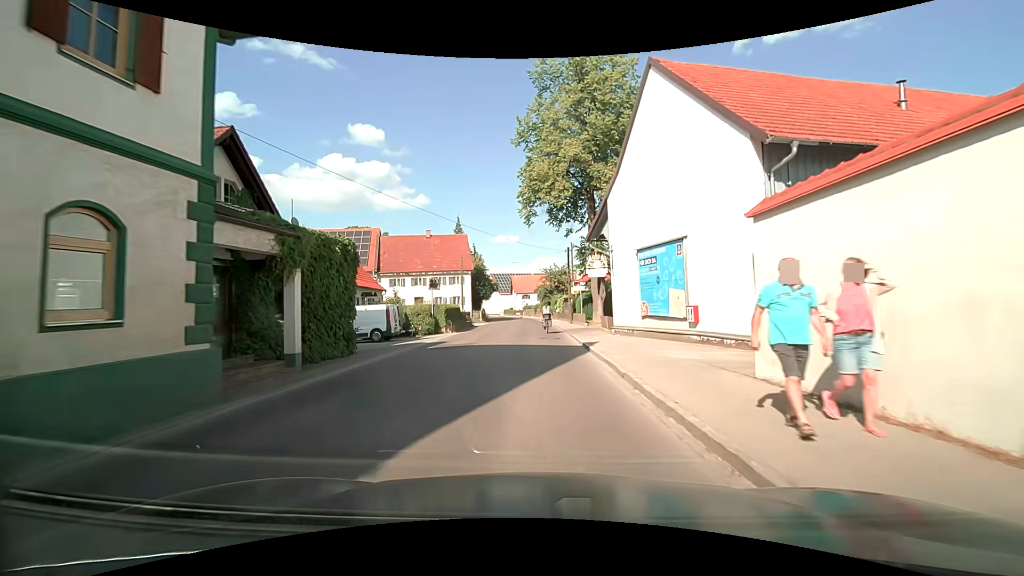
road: secondary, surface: asphalt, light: Day
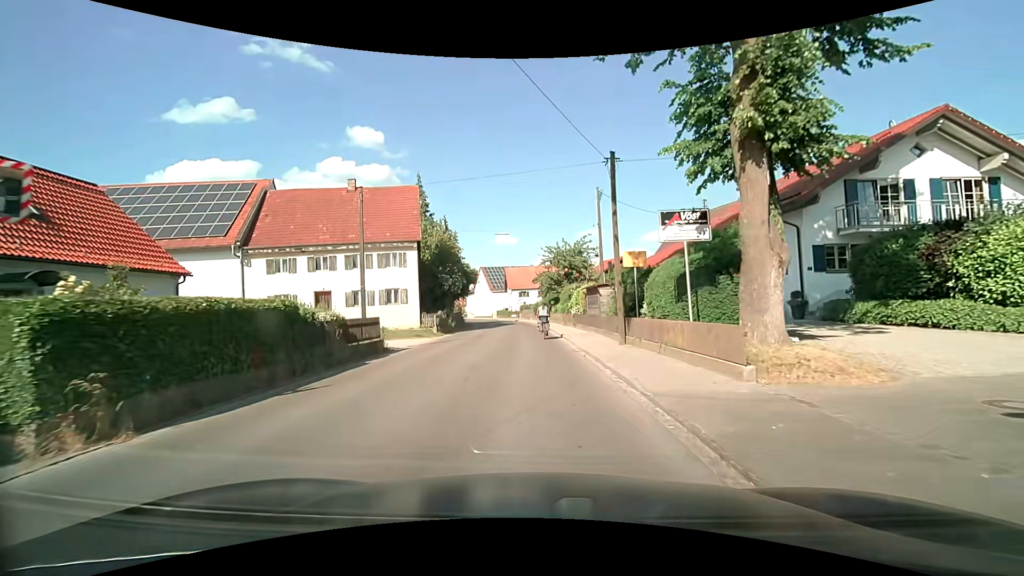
(+0.3, +26.1) m; 0°
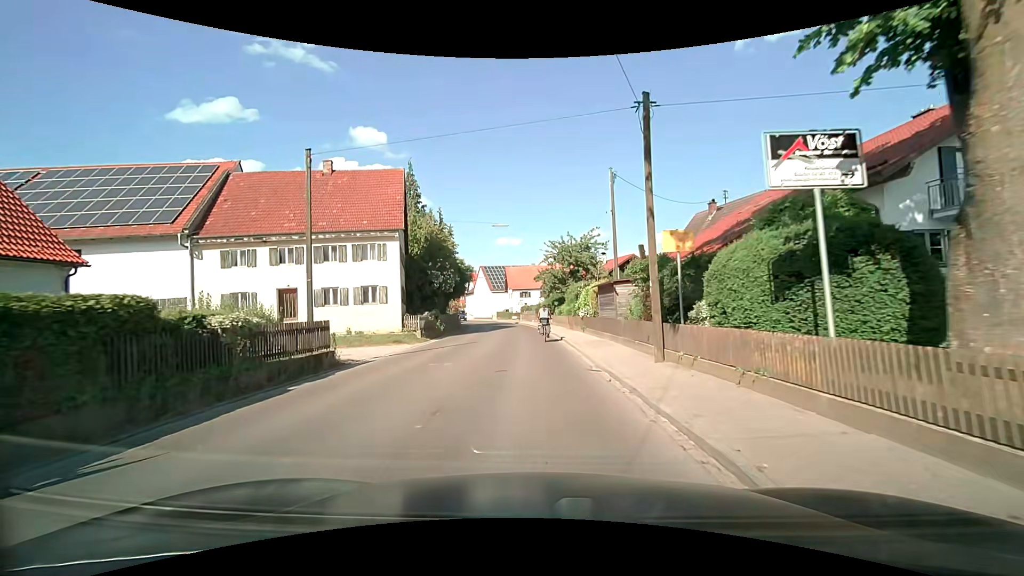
(0.0, +4.9) m; 0°
